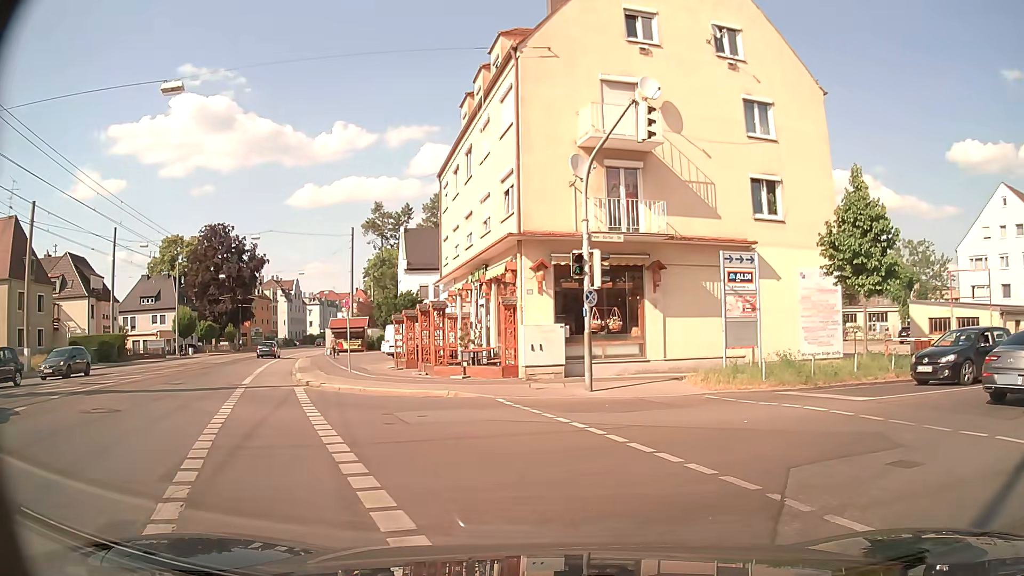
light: Day
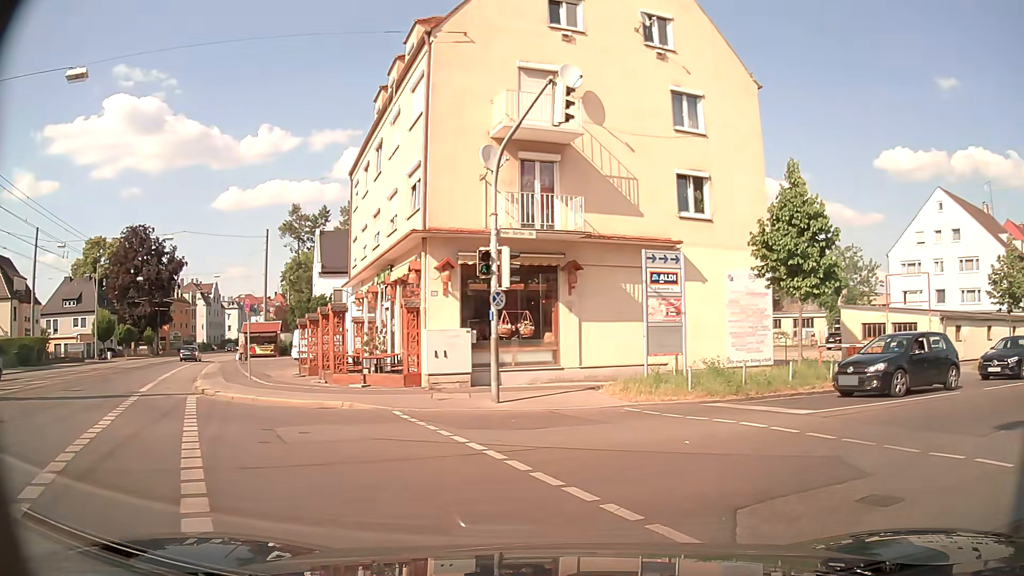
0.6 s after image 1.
(0.0, +1.5) m; +6°
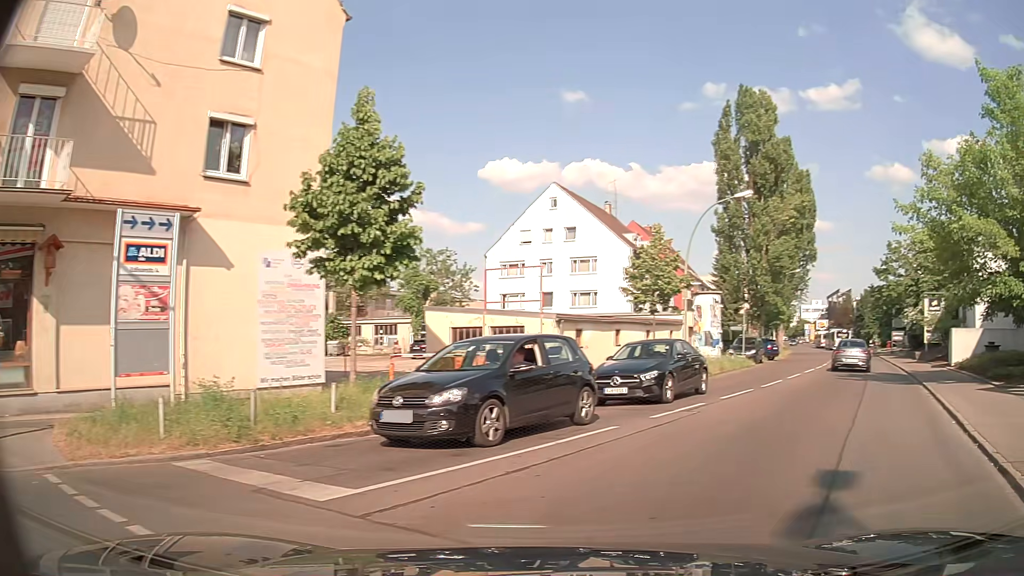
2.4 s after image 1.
(+1.6, +6.1) m; +33°
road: residential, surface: asphalt
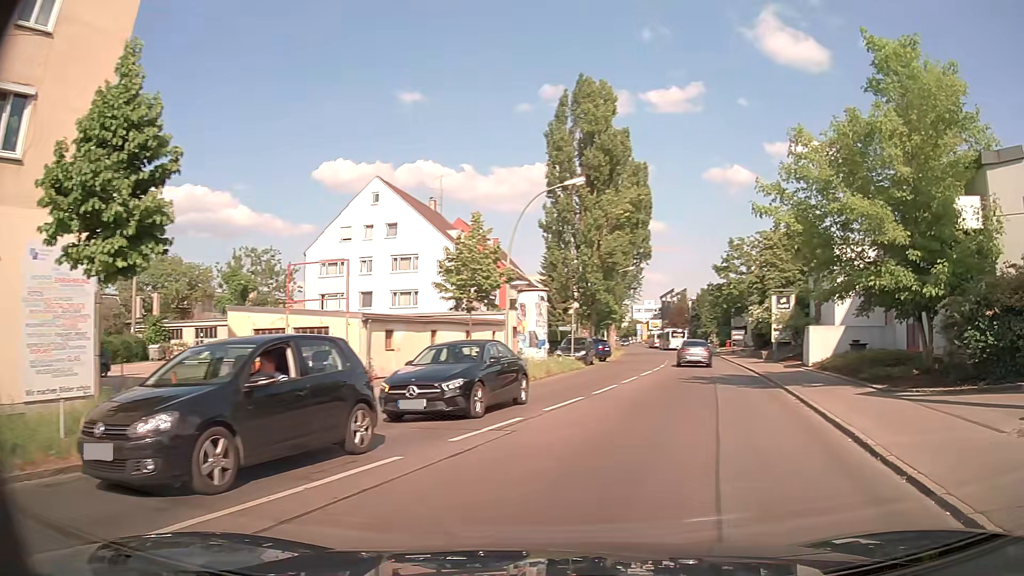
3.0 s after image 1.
(+0.3, +2.7) m; +16°
